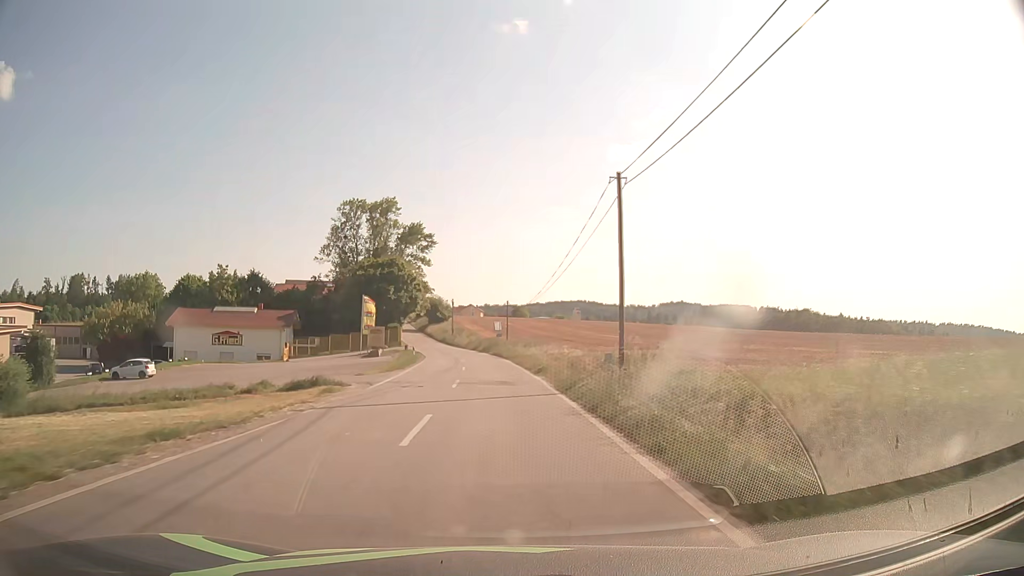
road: tertiary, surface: asphalt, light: Day
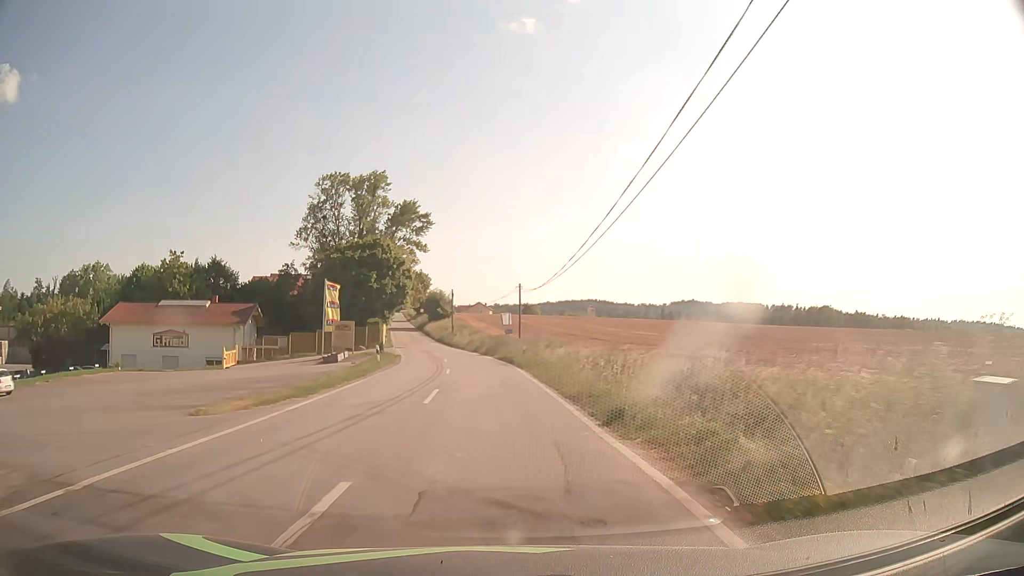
(-0.1, +18.4) m; -1°
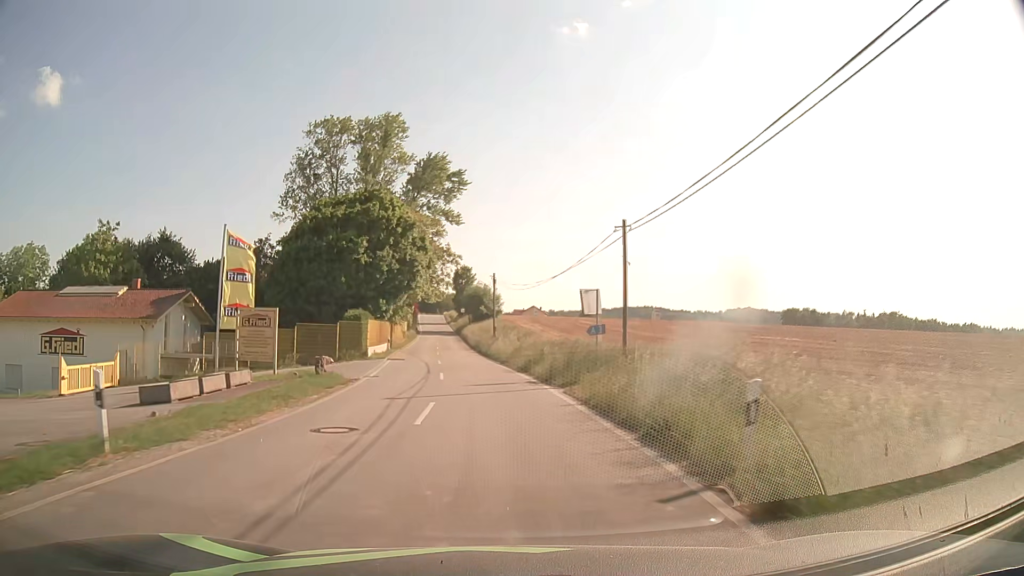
(-0.8, +27.5) m; -4°
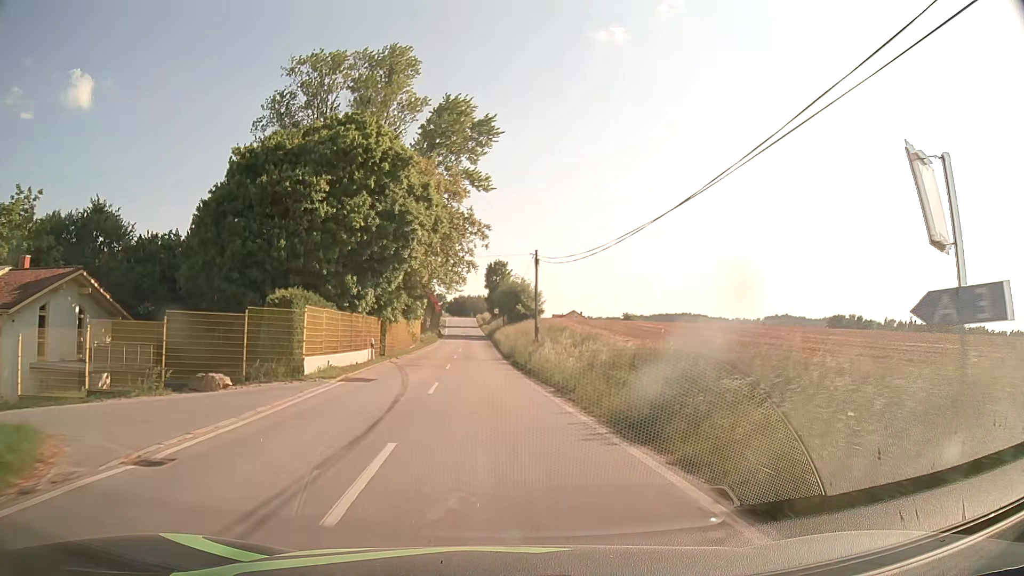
(-0.6, +18.2) m; -3°
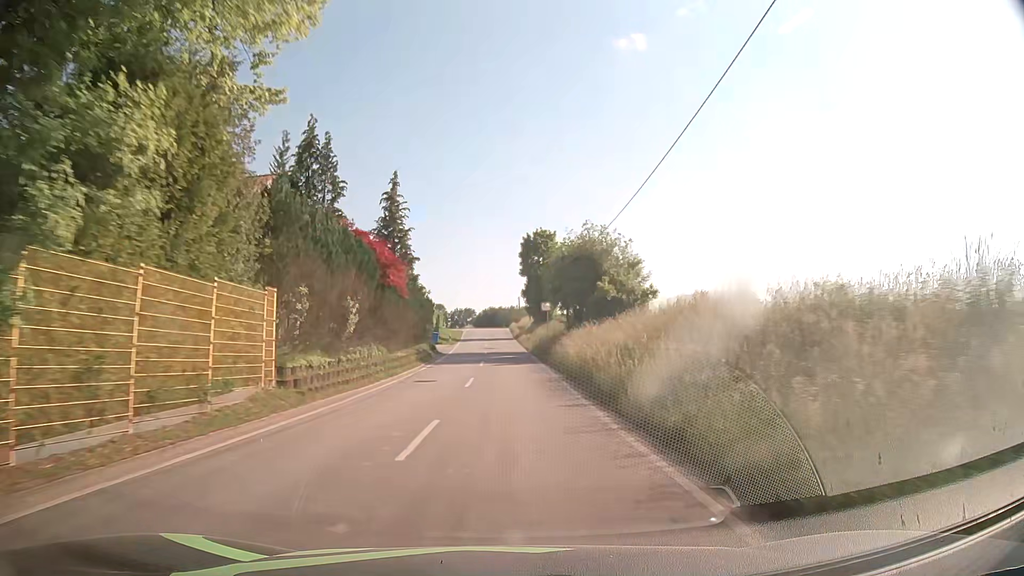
(-2.0, +45.2) m; -3°
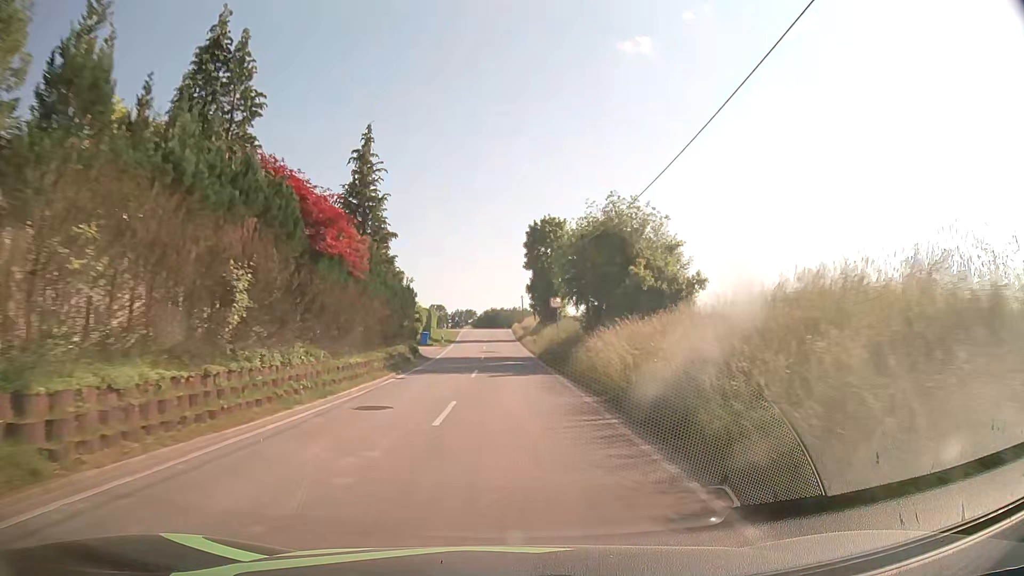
(0.0, +9.0) m; 0°
(0, +10) (0, +20) (0, +30) (0, +40) (0, +50) (0, +60) (-1, +70) (-1, +80) (-1, +90) (-1, +100) m
